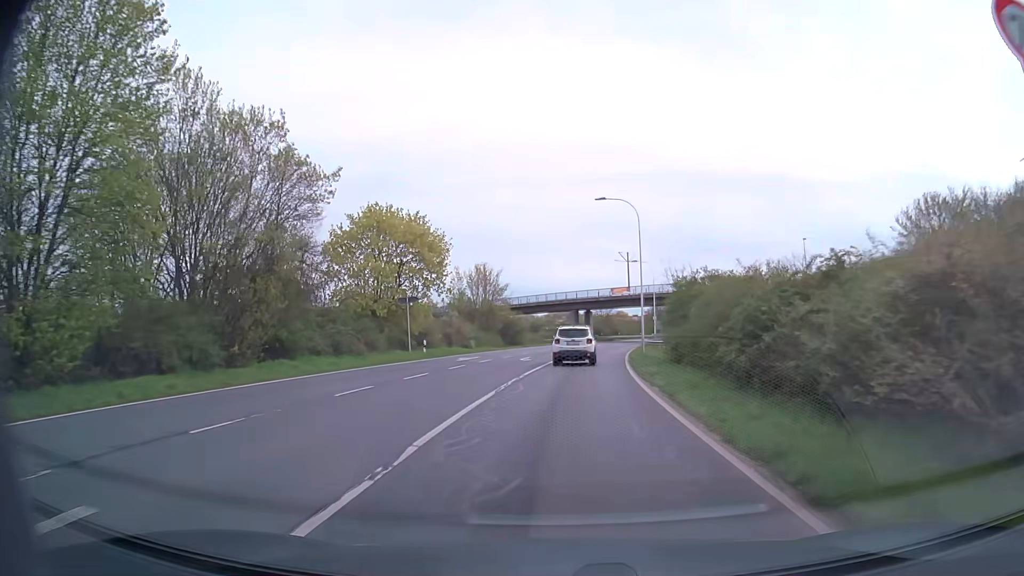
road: secondary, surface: asphalt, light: Day
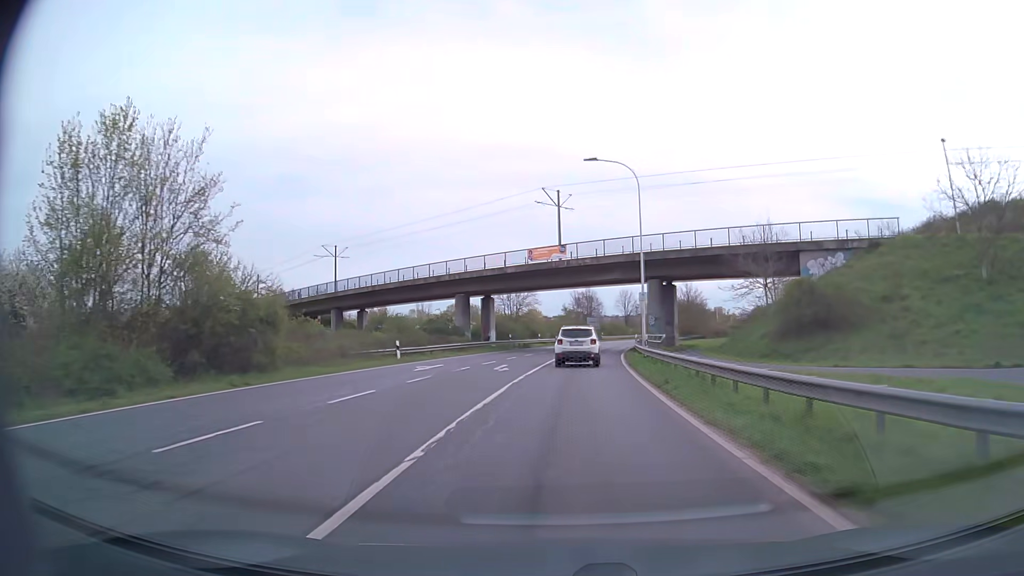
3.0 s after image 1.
(+3.2, +49.3) m; +8°
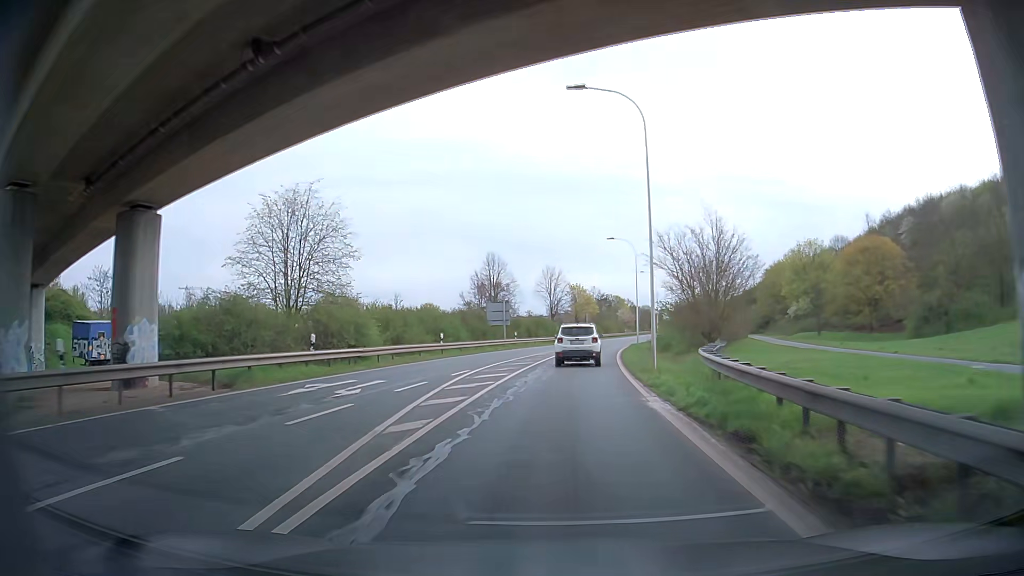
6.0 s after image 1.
(+3.3, +51.0) m; +6°
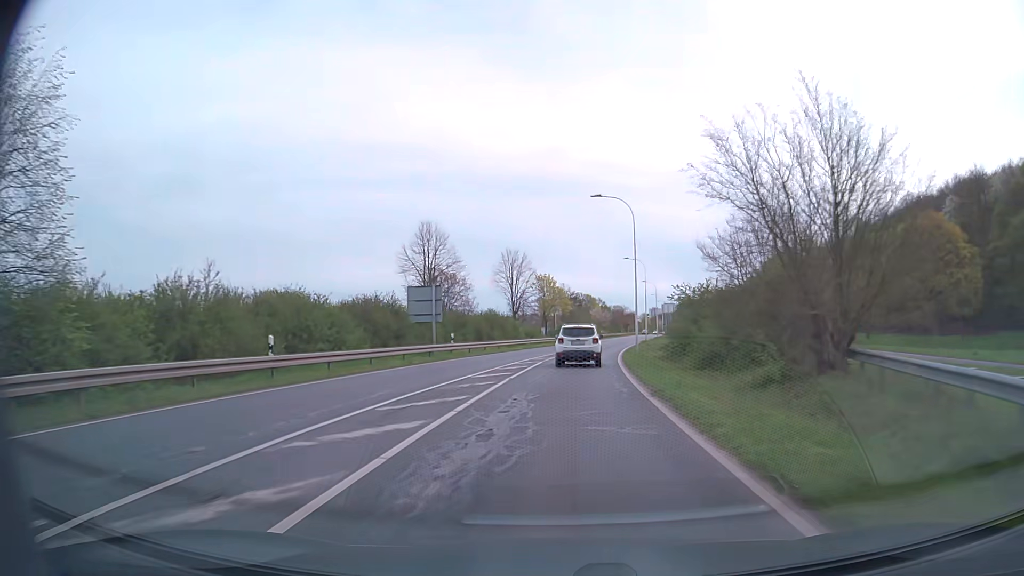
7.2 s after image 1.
(+0.7, +20.3) m; +3°
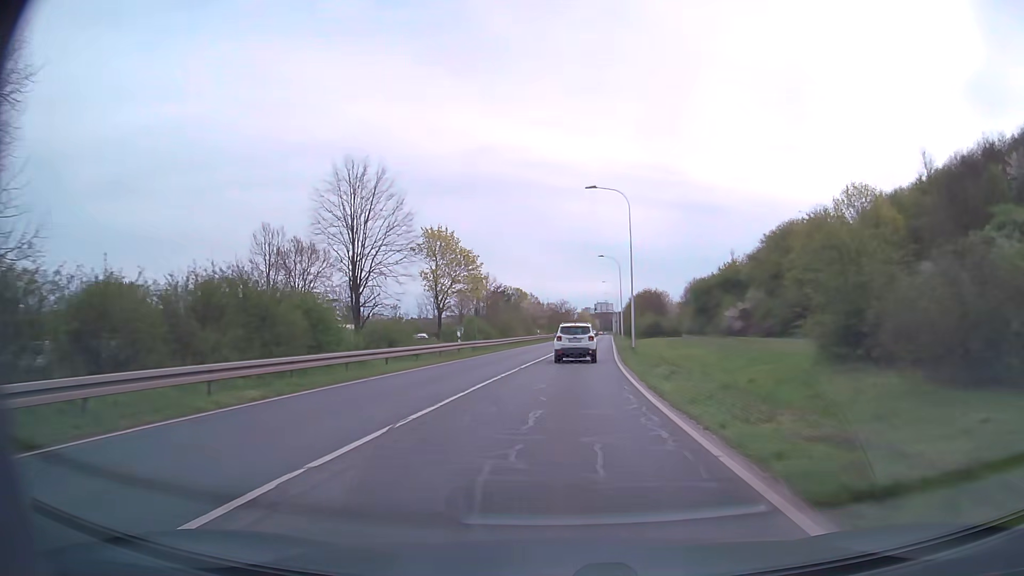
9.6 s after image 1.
(+2.4, +40.6) m; +6°
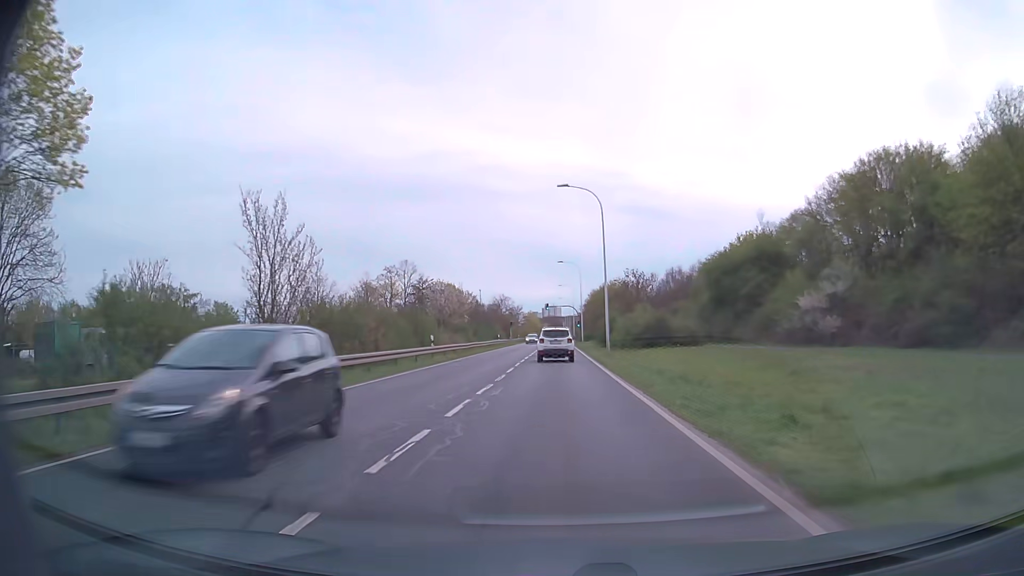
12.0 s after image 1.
(+1.8, +40.9) m; +5°
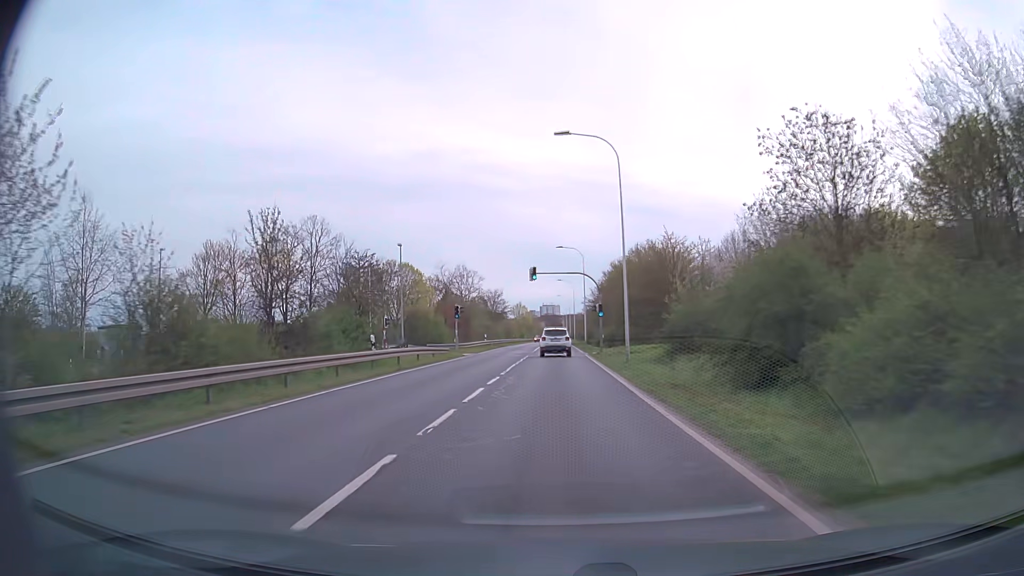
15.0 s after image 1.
(+0.2, +51.8) m; 0°
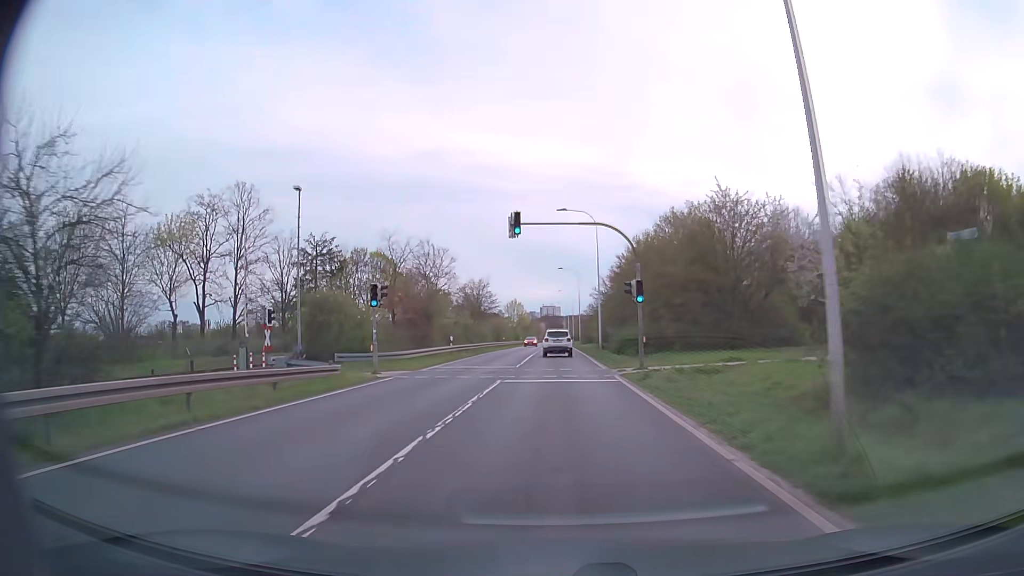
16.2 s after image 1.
(0.0, +21.0) m; 0°
